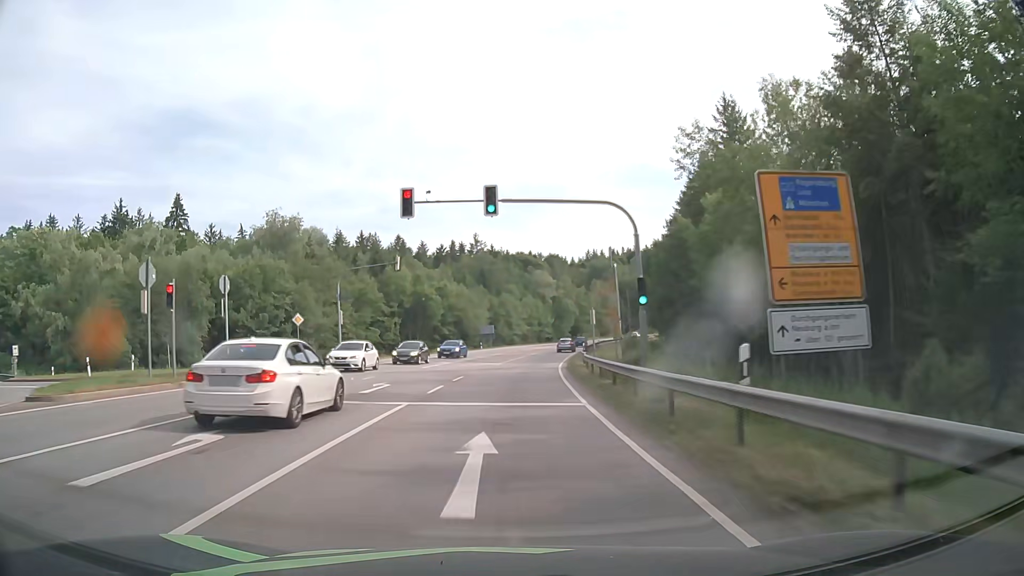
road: secondary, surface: asphalt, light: Day
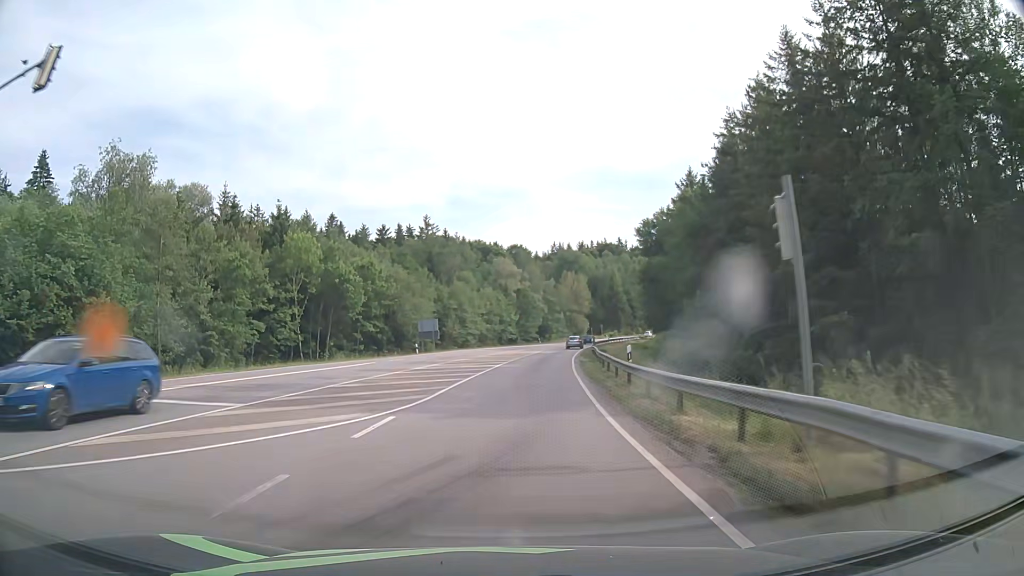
(+0.8, +32.1) m; +3°
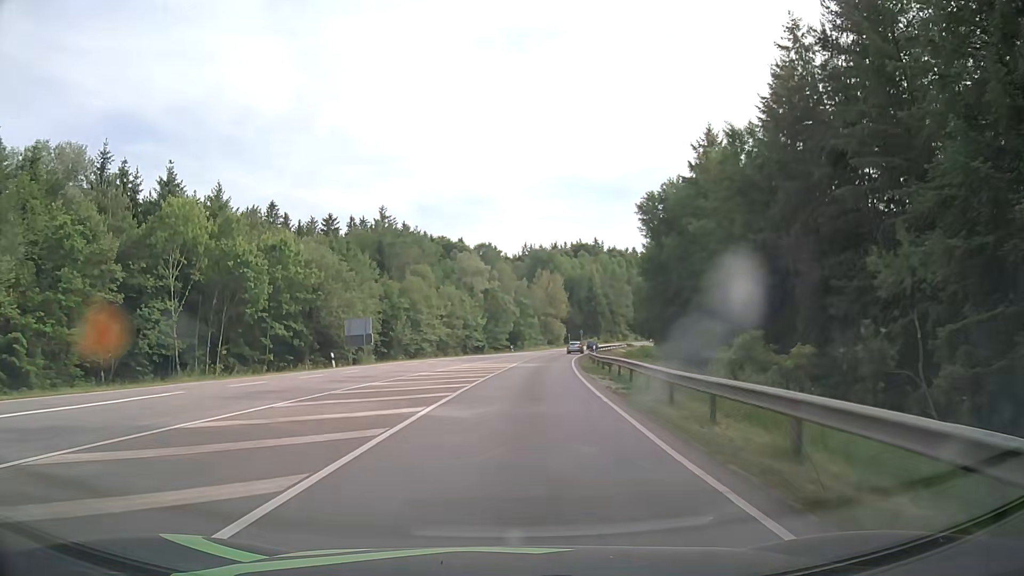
(+0.6, +21.5) m; +3°
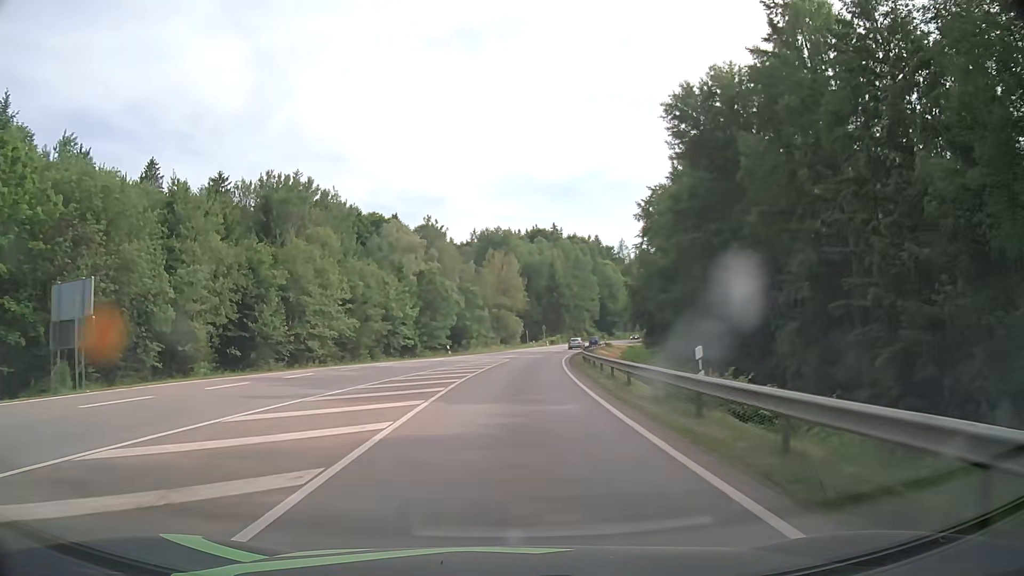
(+1.3, +32.1) m; +5°
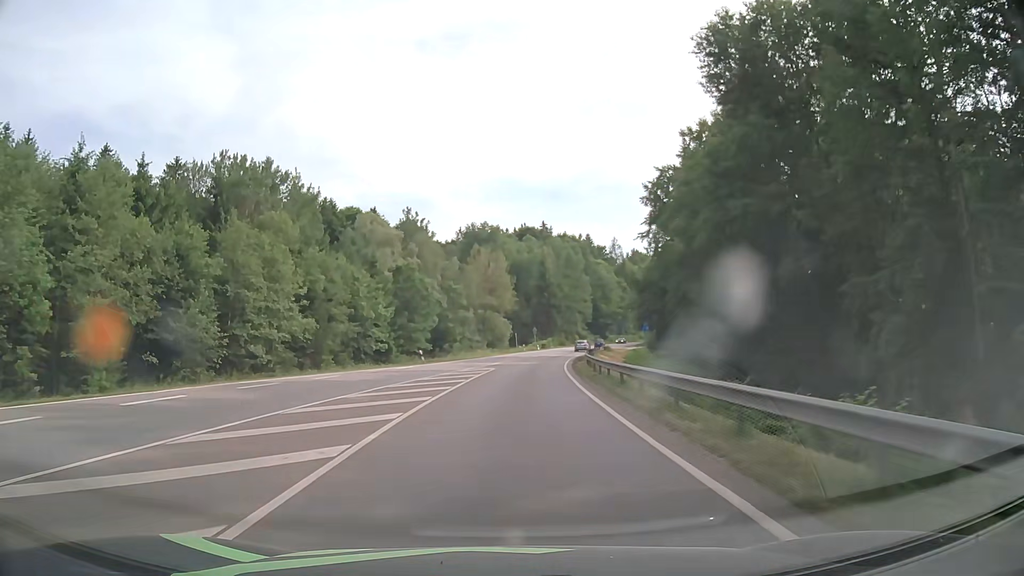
(+0.1, +10.7) m; +1°
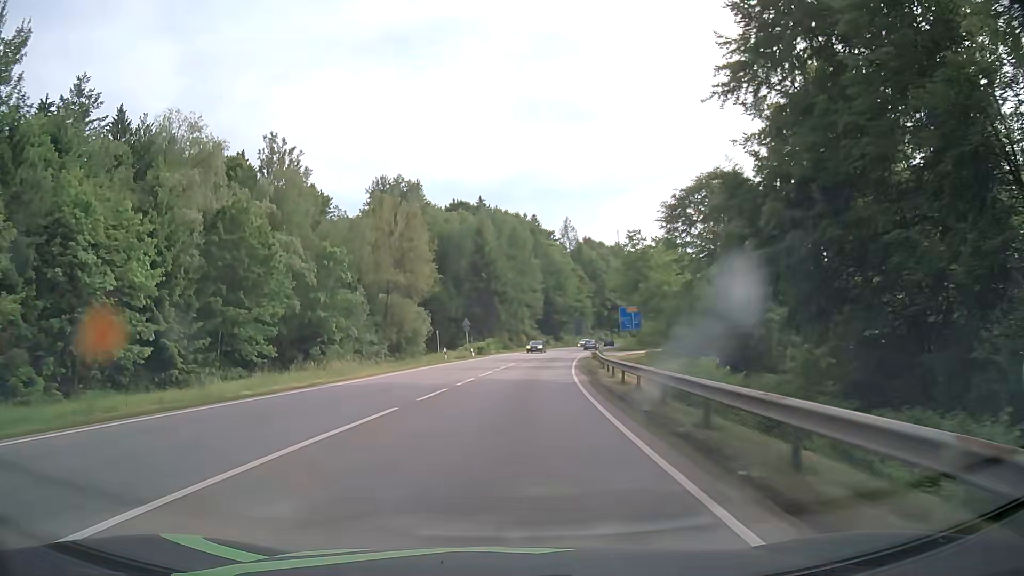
(+2.1, +42.8) m; +6°
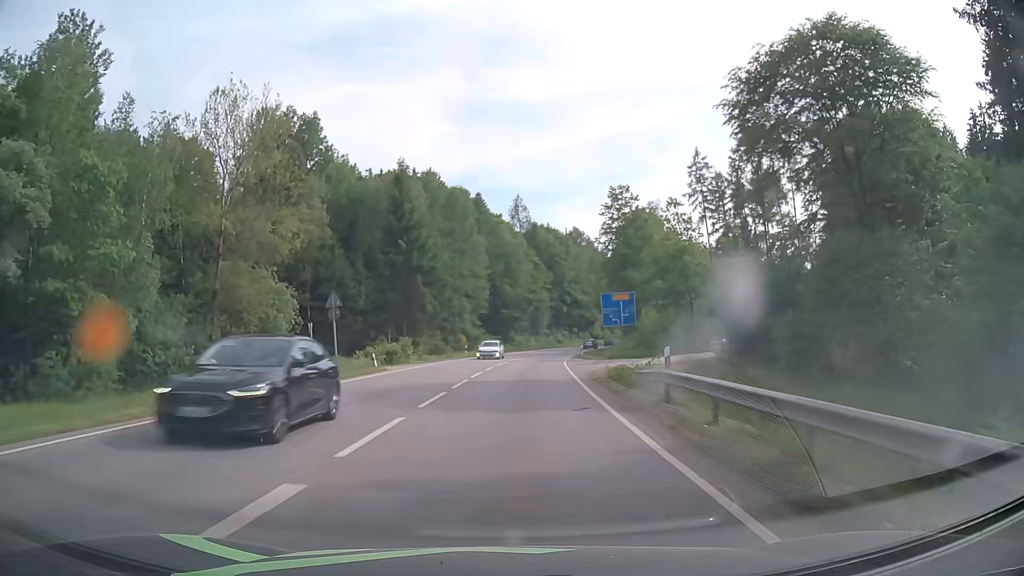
(+1.4, +32.1) m; +5°
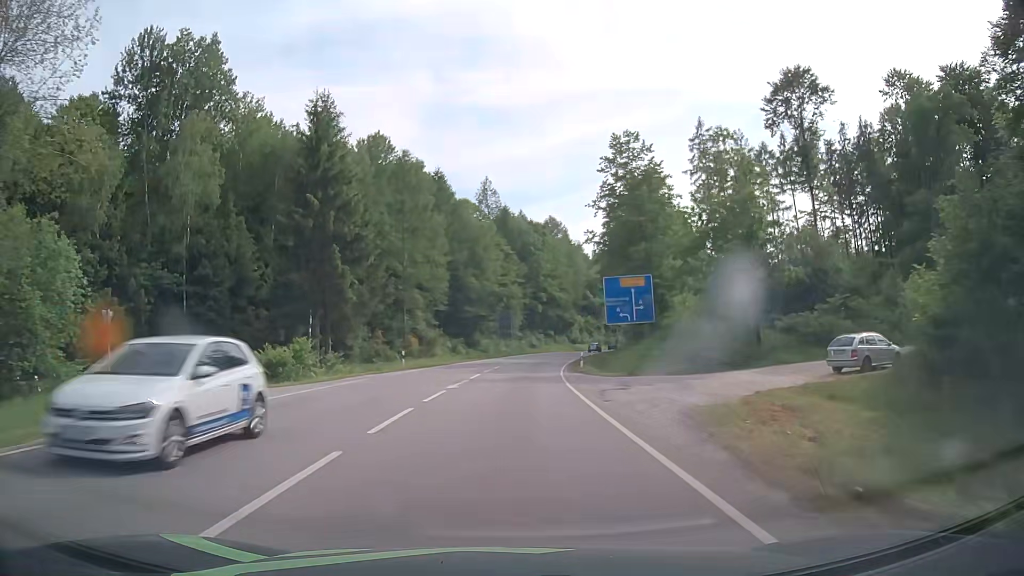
(+0.6, +21.4) m; +3°
(0, +10) (0, +20) (+1, +30) (+2, +40) (+3, +50) (+4, +60) (+5, +70) (+7, +80) (+9, +89) (+11, +99) m
